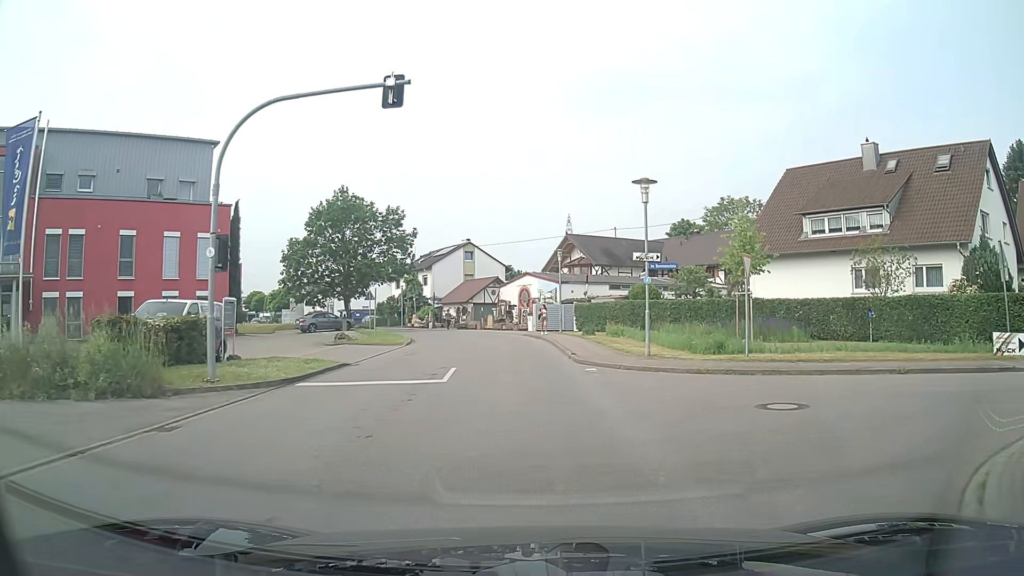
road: unclassified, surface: asphalt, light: Day
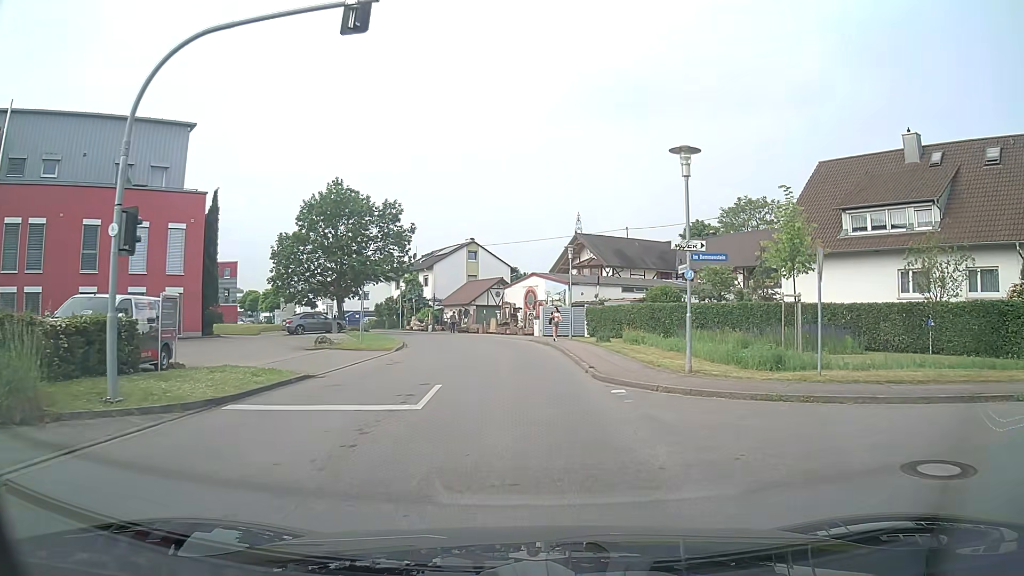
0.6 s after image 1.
(-0.1, +4.0) m; -1°
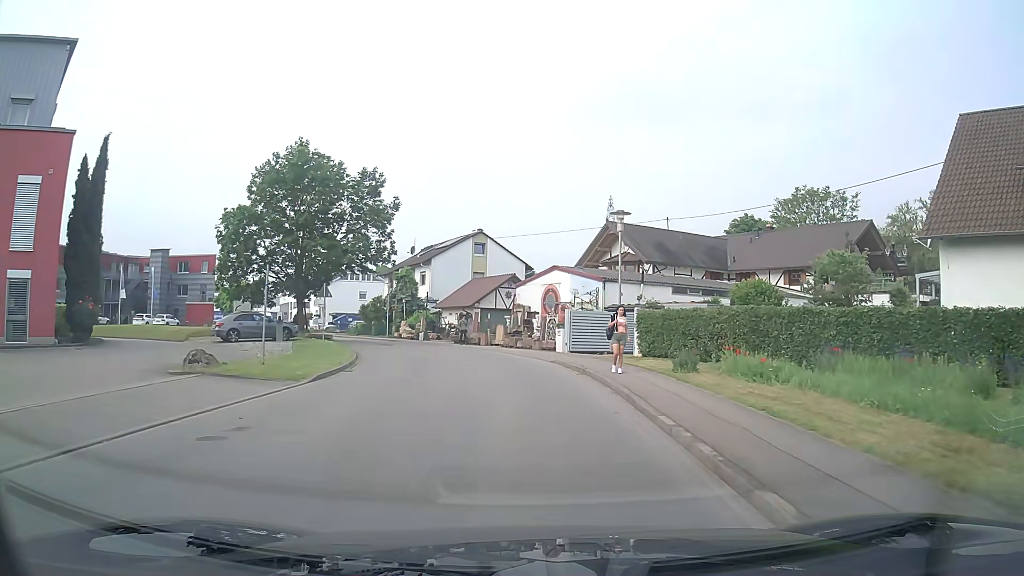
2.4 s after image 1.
(-0.1, +12.9) m; -2°
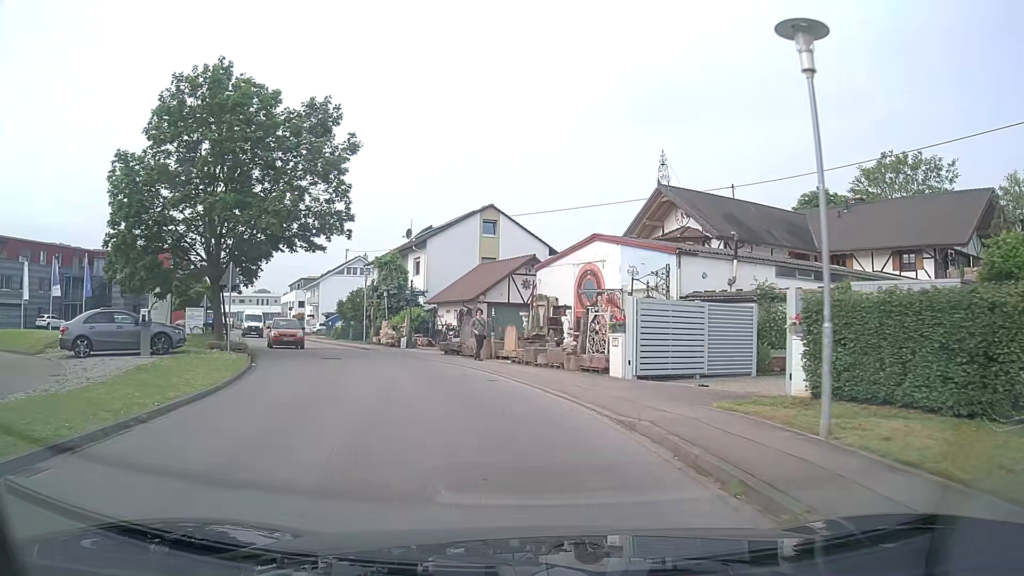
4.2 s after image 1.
(0.0, +13.9) m; -2°
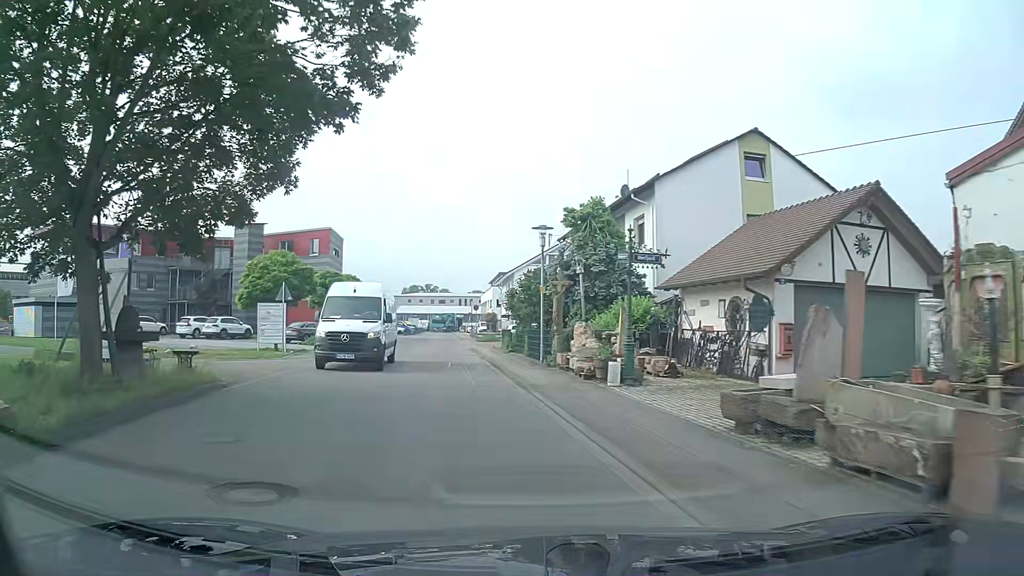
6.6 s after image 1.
(-2.7, +19.0) m; -18°
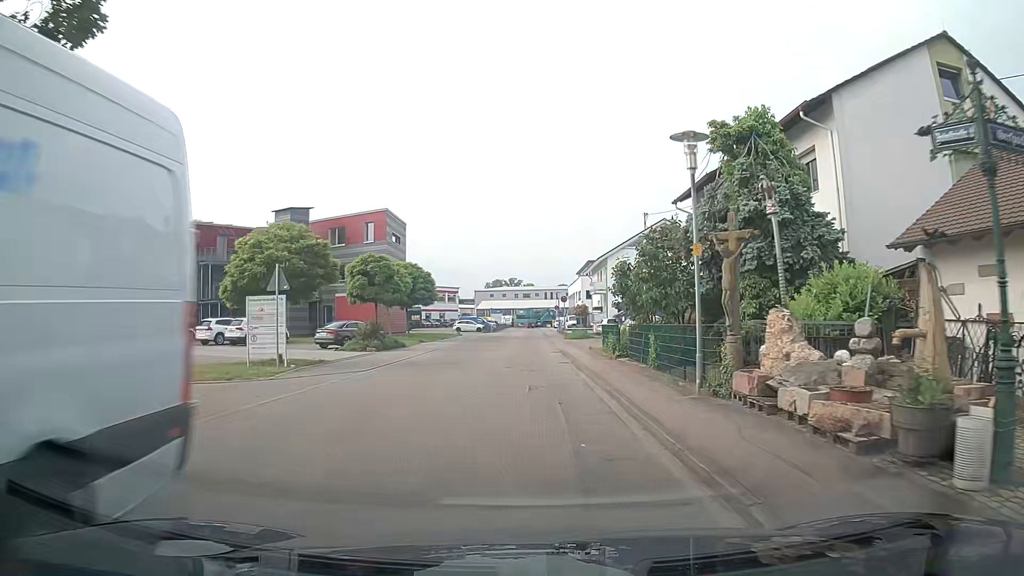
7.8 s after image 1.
(-0.9, +9.9) m; -8°
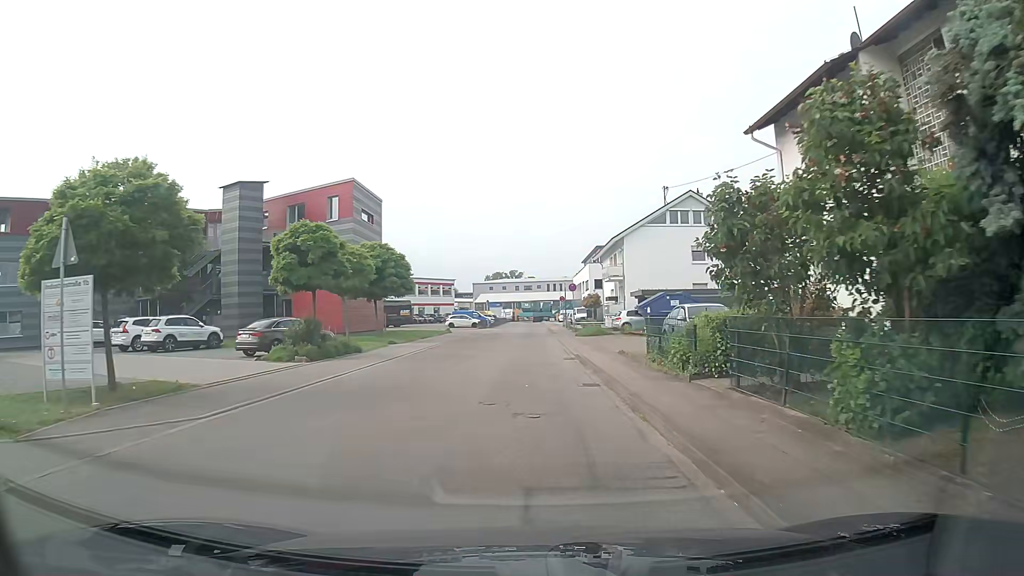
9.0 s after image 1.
(0.0, +10.0) m; 0°
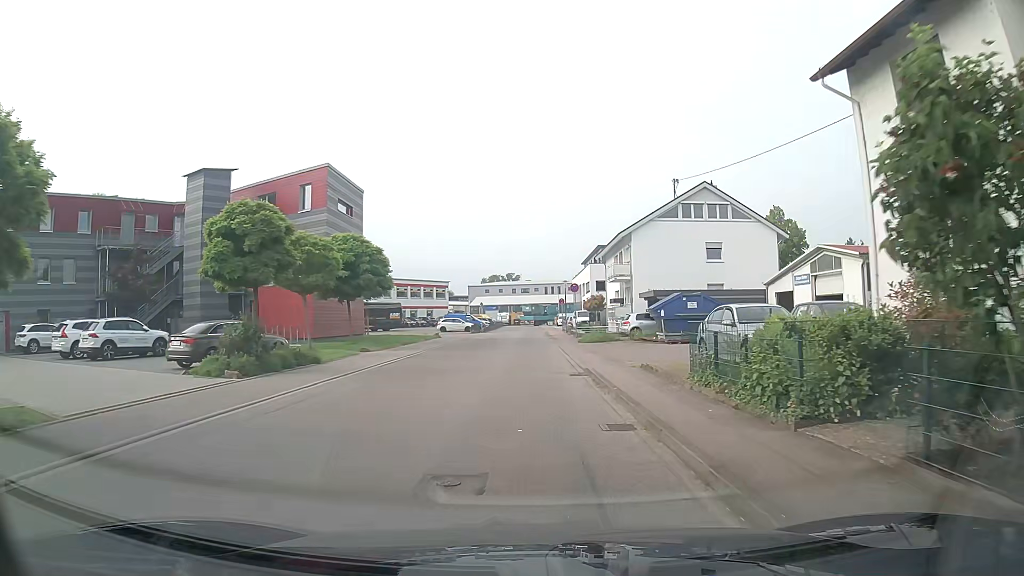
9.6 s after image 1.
(0.0, +5.0) m; +1°
(0, +10) (0, +20) (0, +30) (0, +40) (0, +50) (0, +60) (0, +70) (0, +80) (-1, +90) (-1, +100) m
